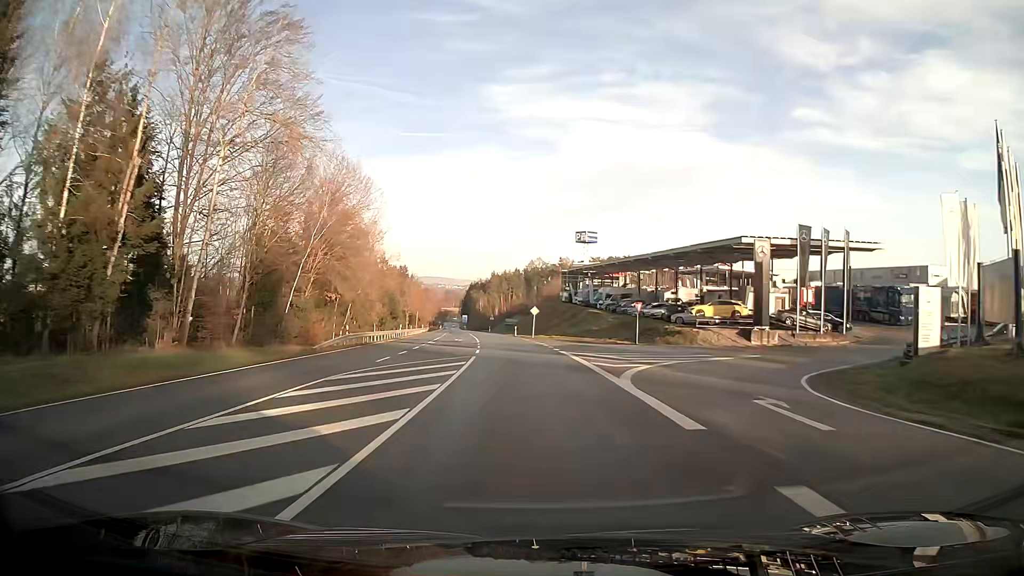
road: secondary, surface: asphalt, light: Day
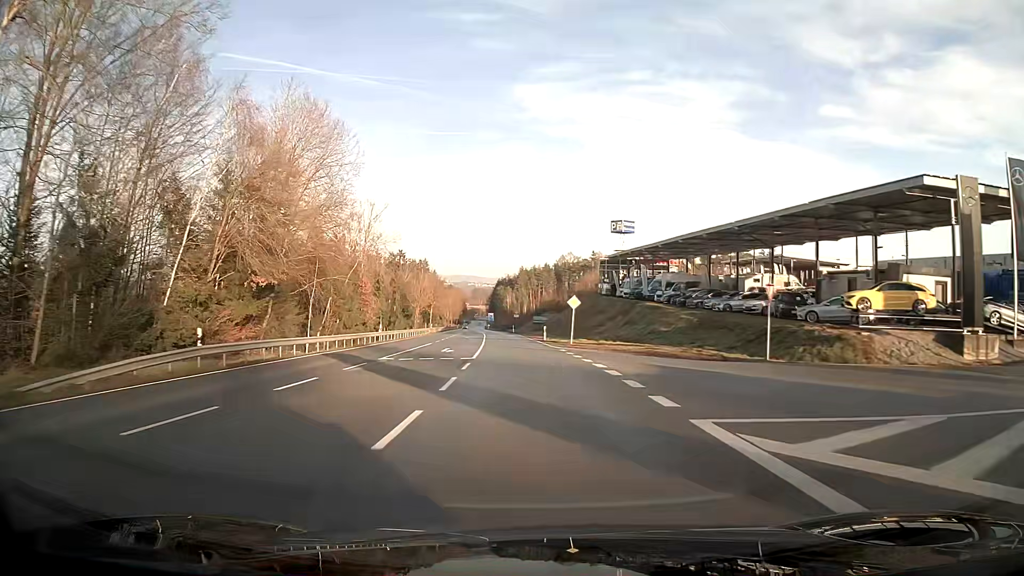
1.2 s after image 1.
(-0.5, +22.6) m; -2°
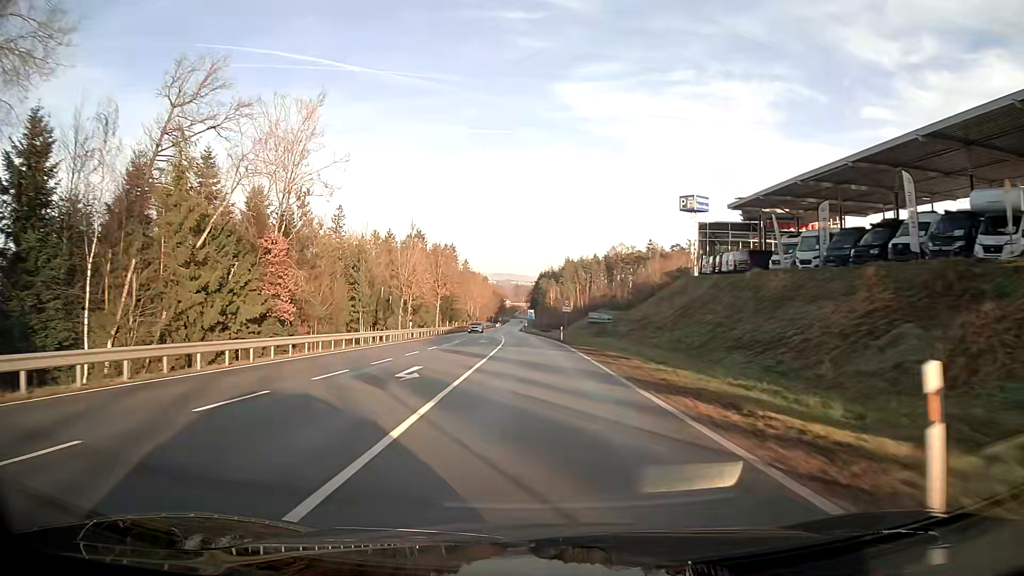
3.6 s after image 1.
(-1.5, +45.9) m; -3°
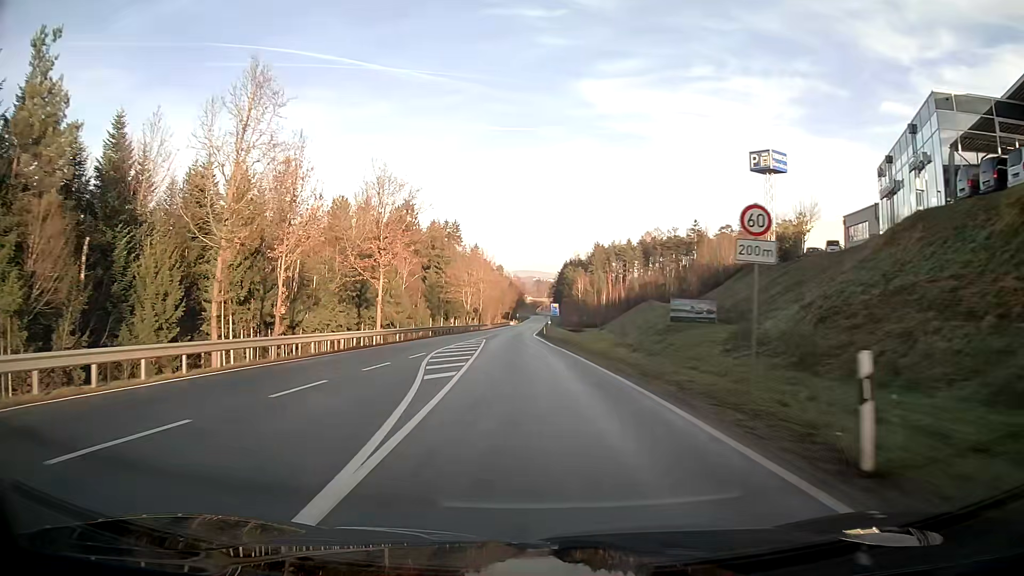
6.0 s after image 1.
(-0.7, +46.9) m; -2°
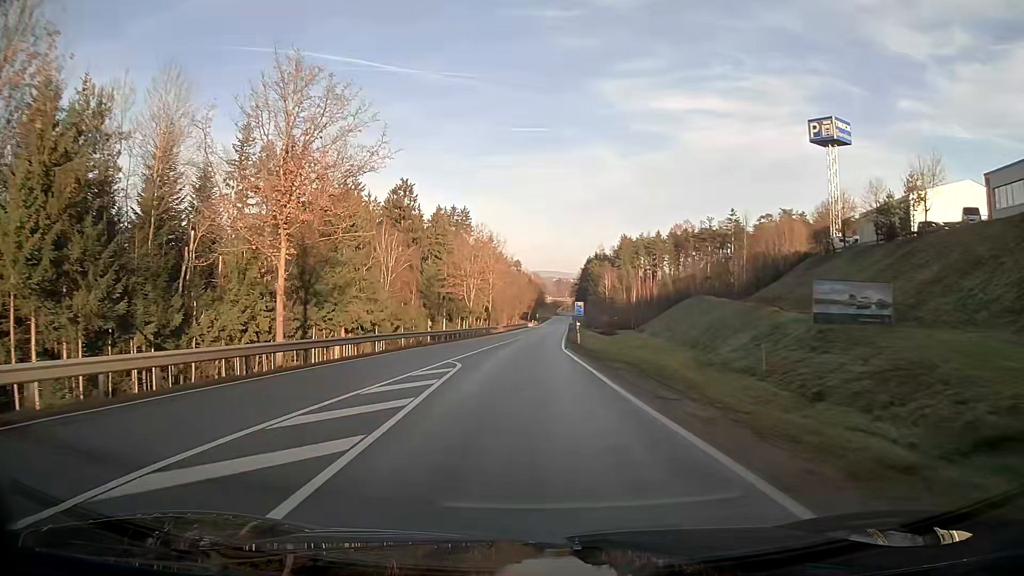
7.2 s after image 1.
(-0.3, +23.6) m; -1°
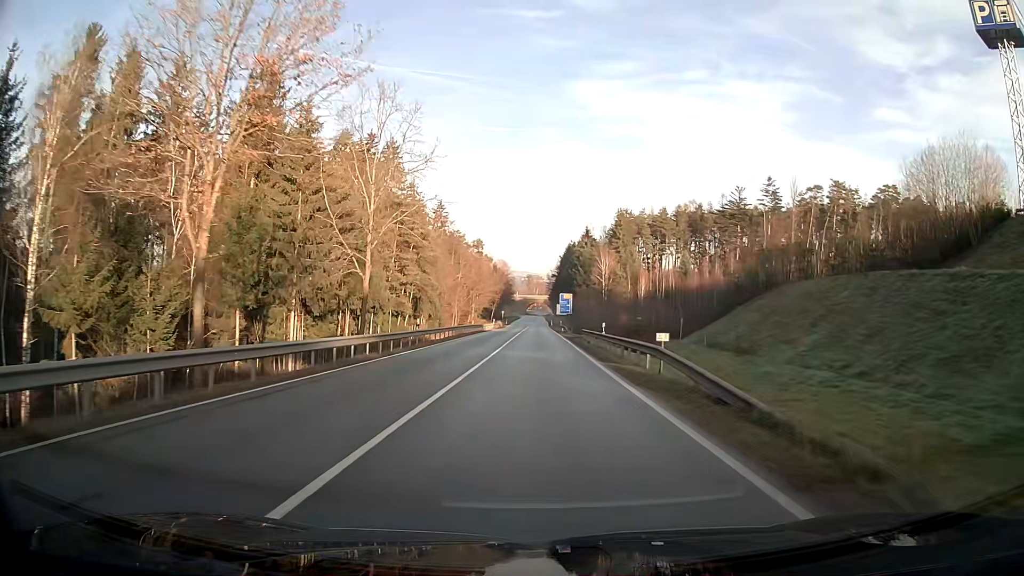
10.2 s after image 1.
(+1.3, +58.6) m; +3°
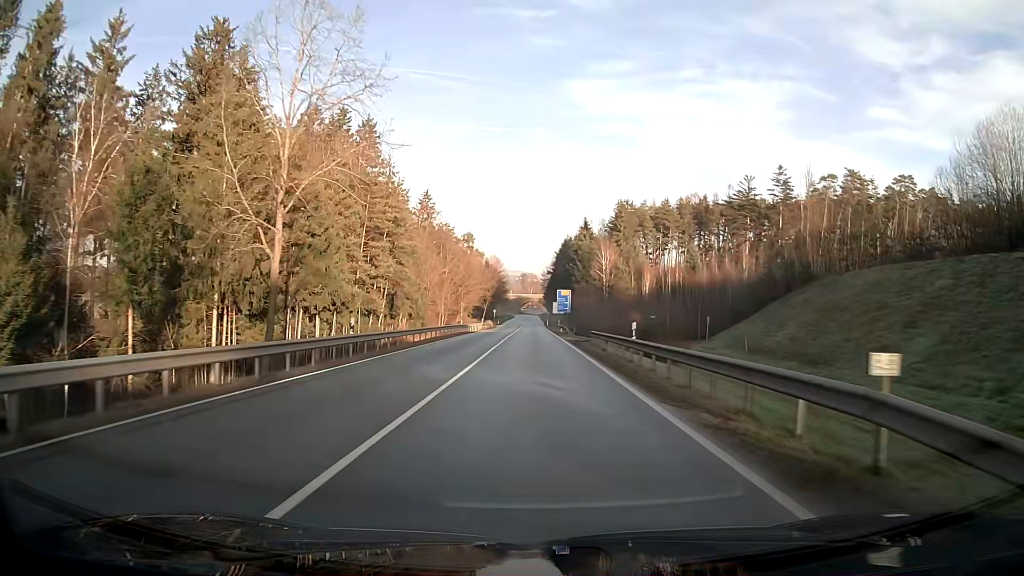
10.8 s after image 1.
(0.0, +11.7) m; 0°
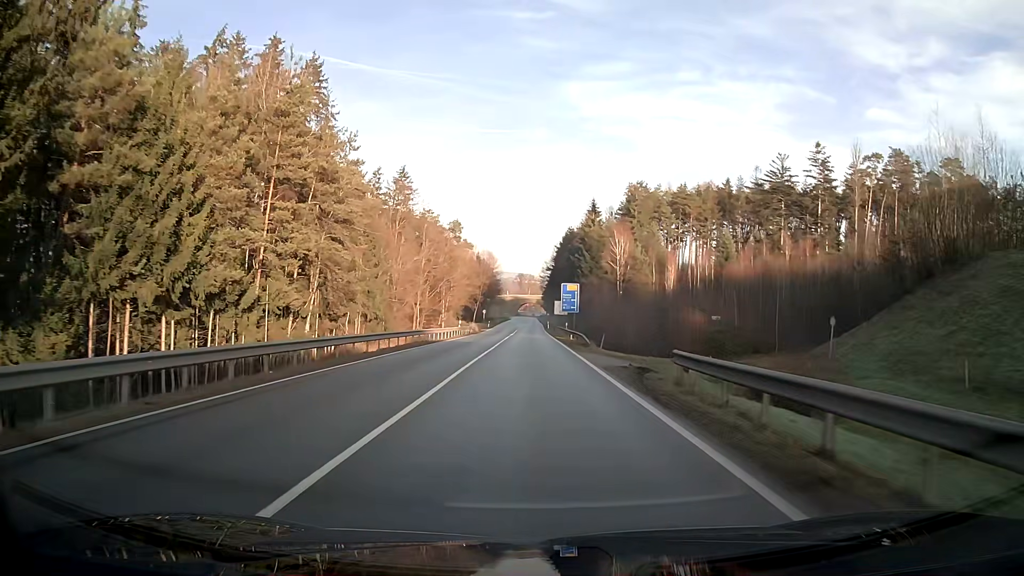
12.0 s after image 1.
(+0.1, +23.2) m; 0°
